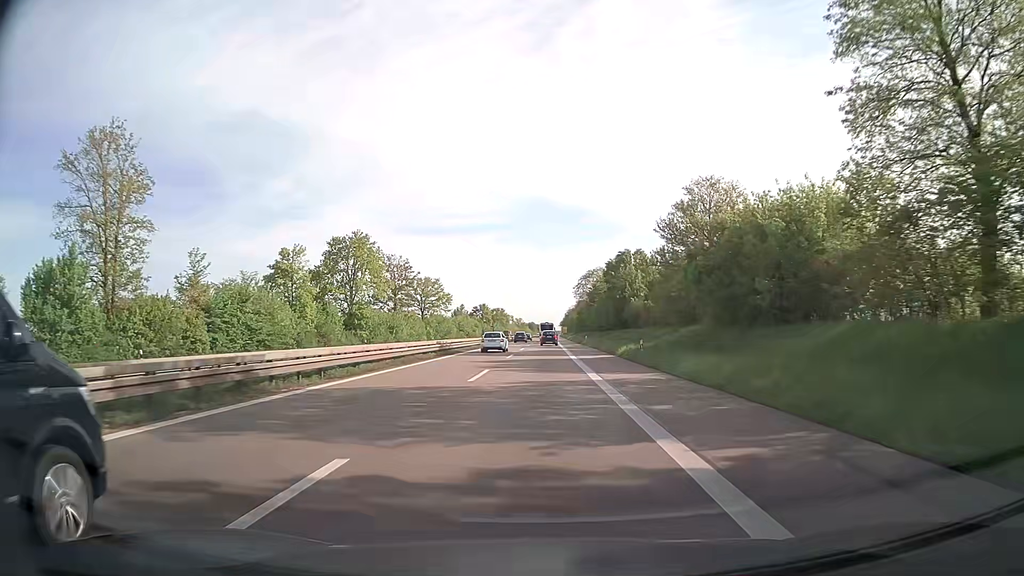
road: trunk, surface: asphalt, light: Day
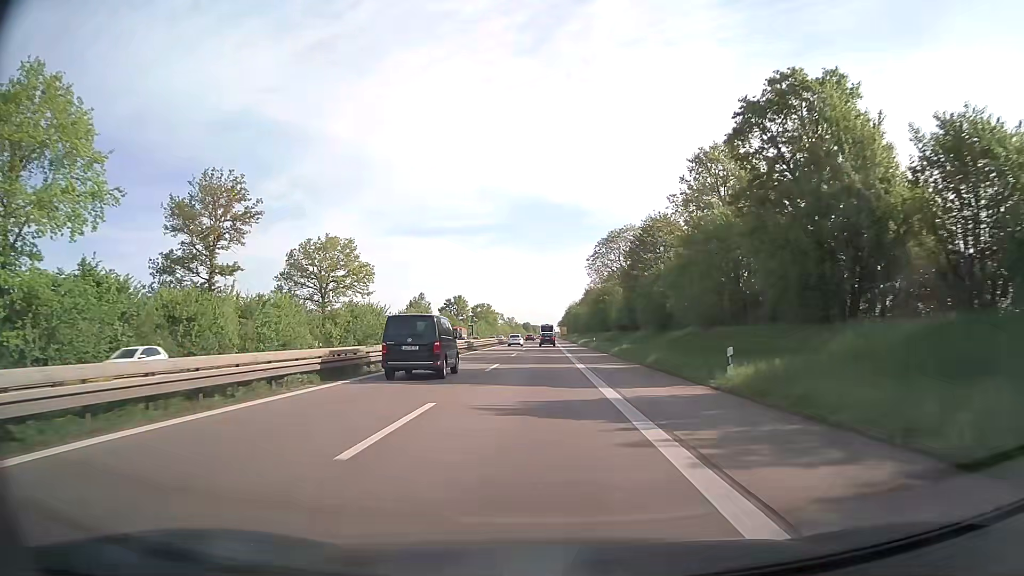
(+0.4, +66.5) m; +1°
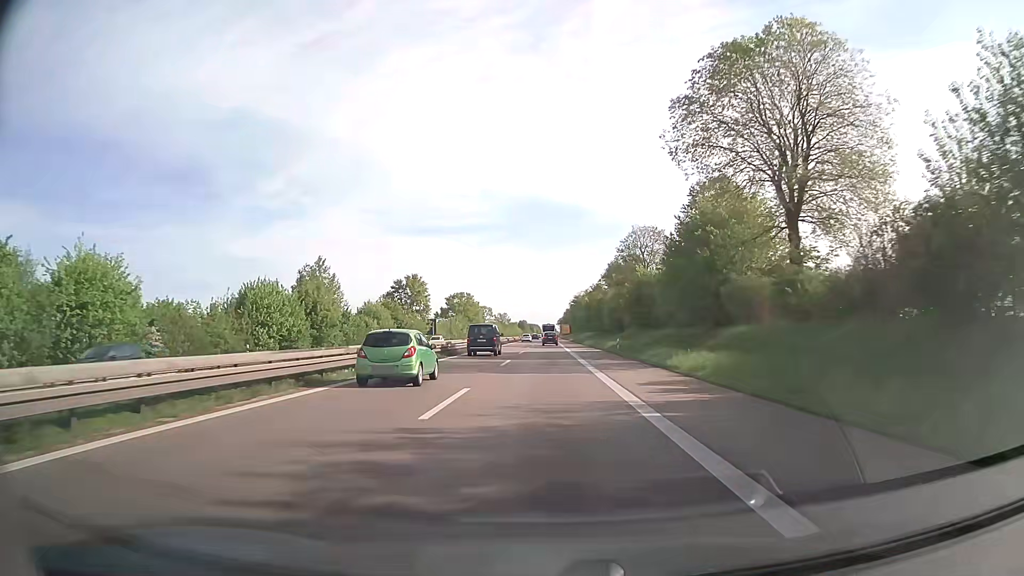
(-0.2, +69.0) m; 0°
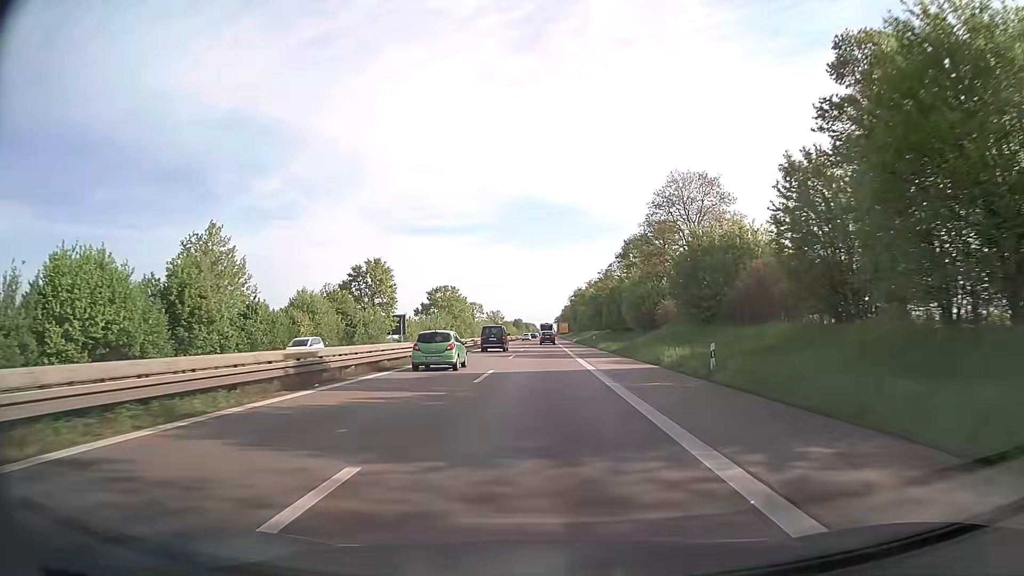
(0.0, +28.2) m; 0°
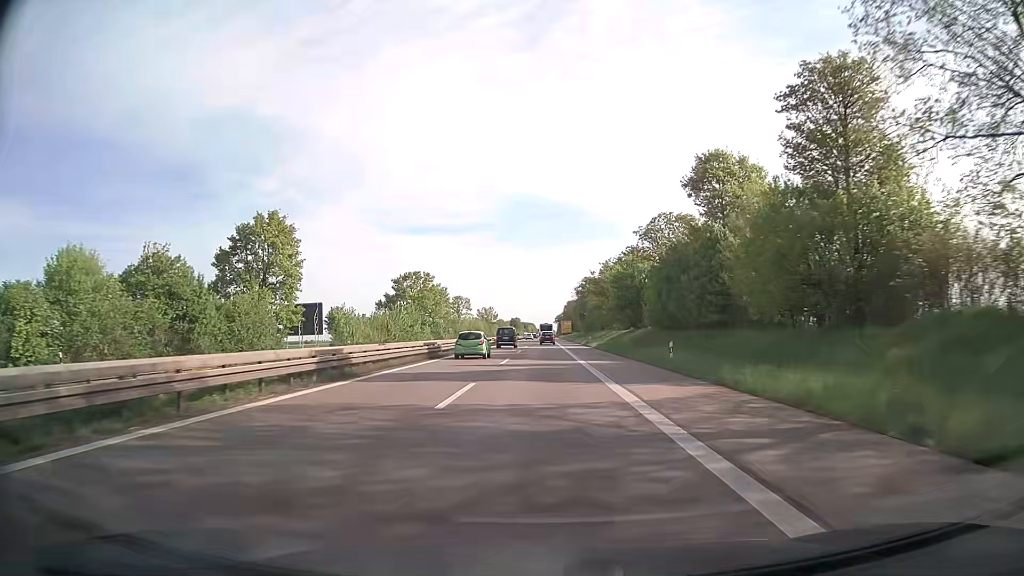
(0.0, +42.8) m; 0°
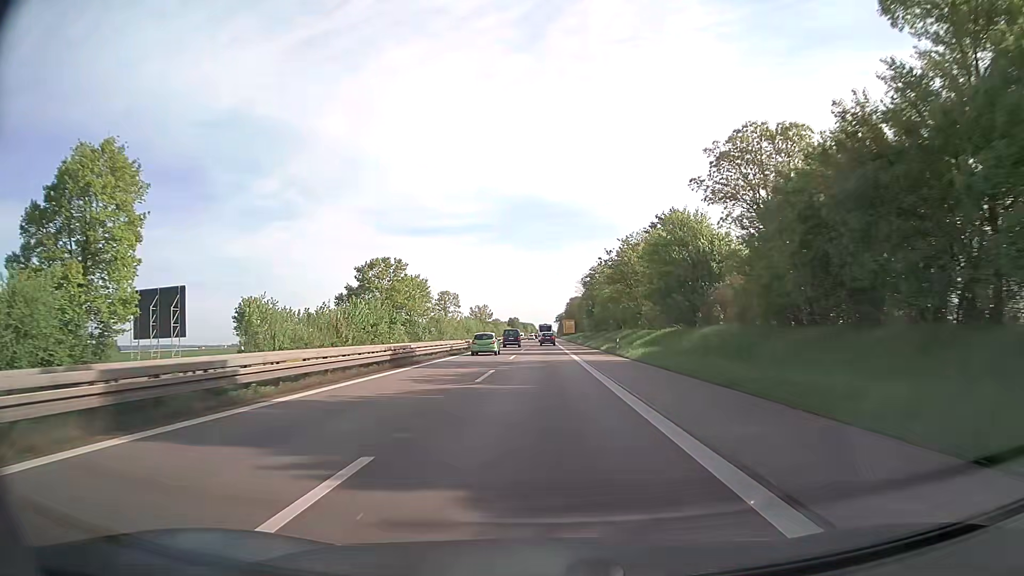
(0.0, +29.0) m; 0°
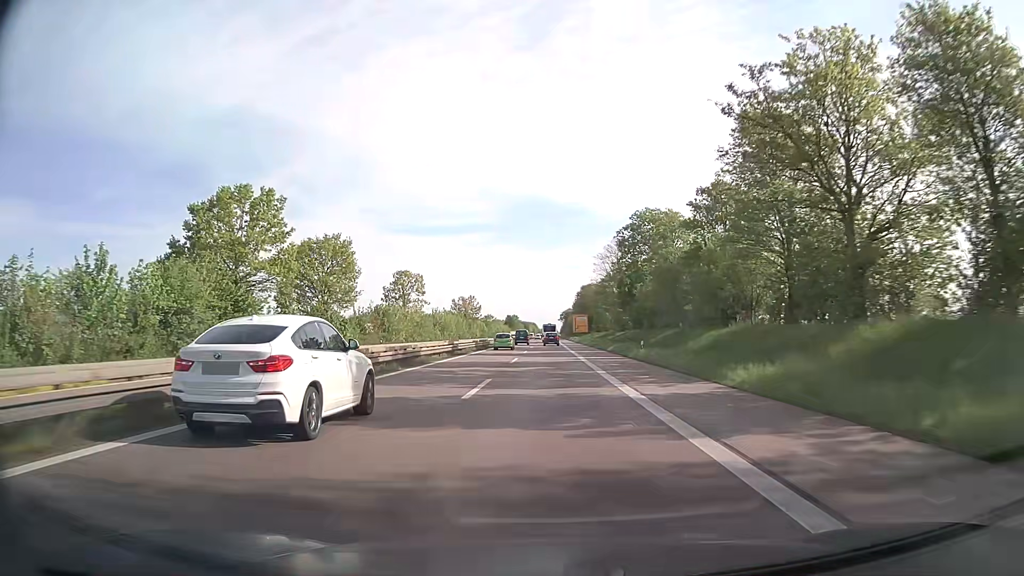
(-0.1, +59.6) m; 0°
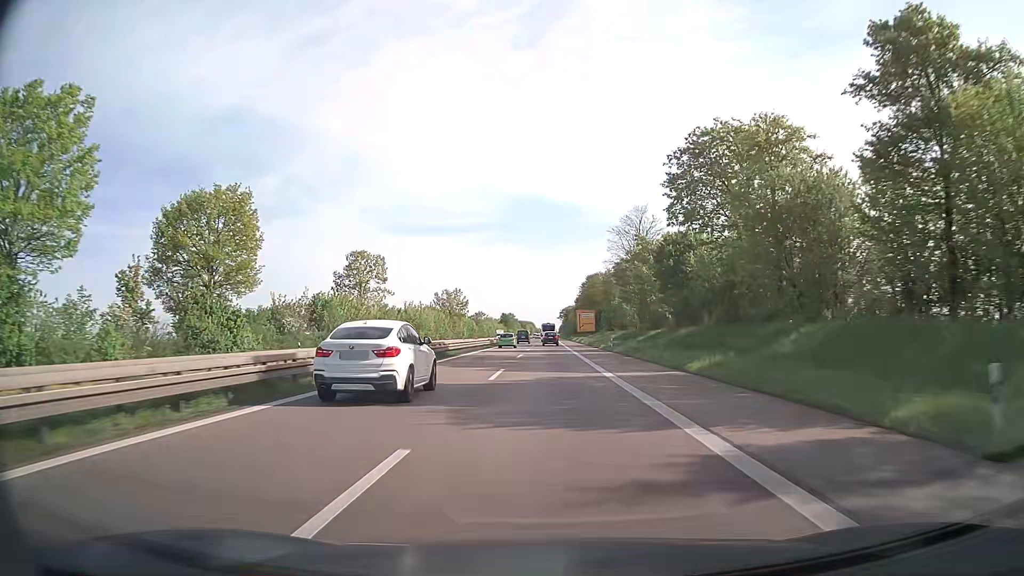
(+0.1, +30.7) m; 0°
